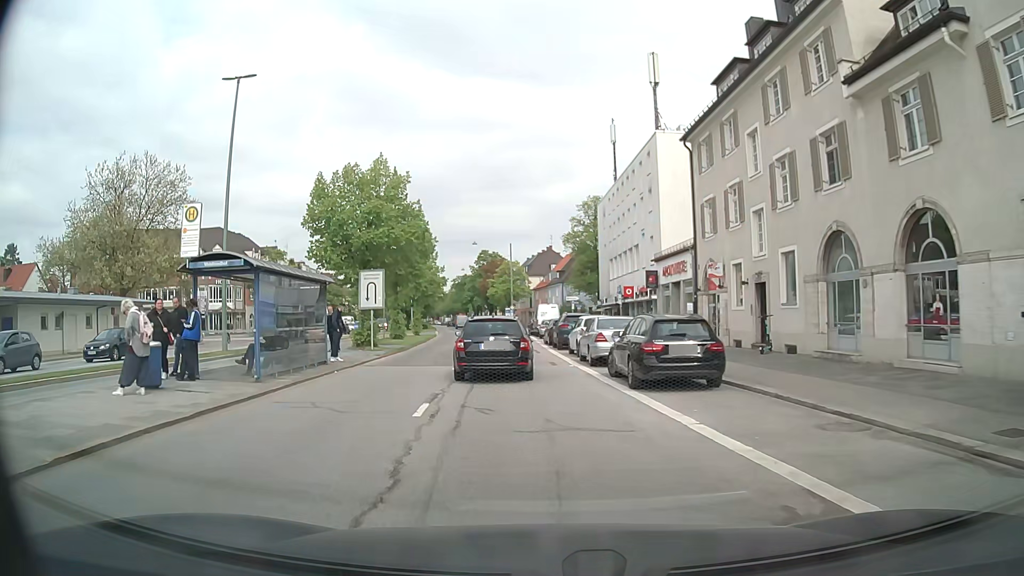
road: secondary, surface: asphalt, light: Day
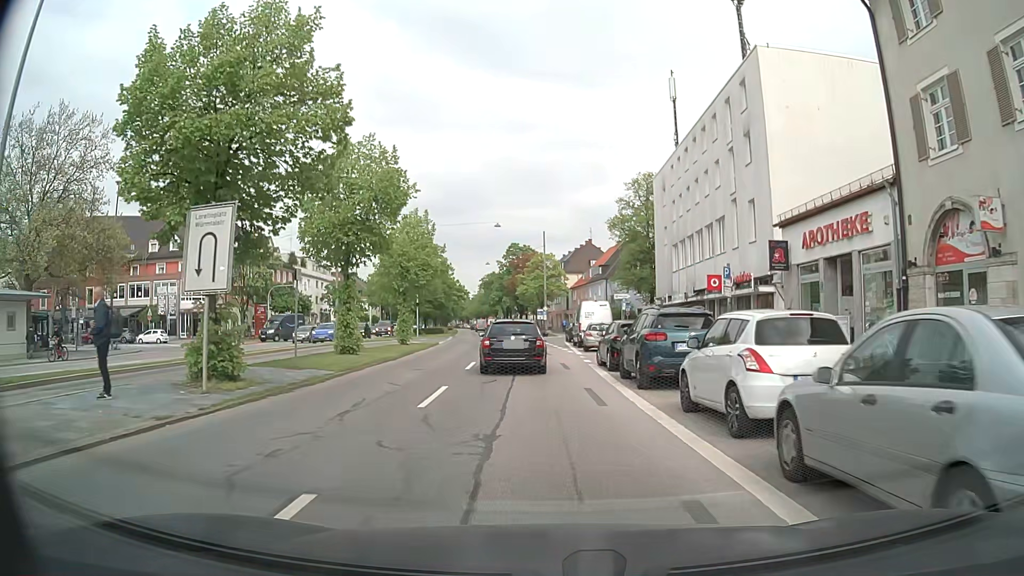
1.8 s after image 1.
(-0.7, +16.9) m; -3°
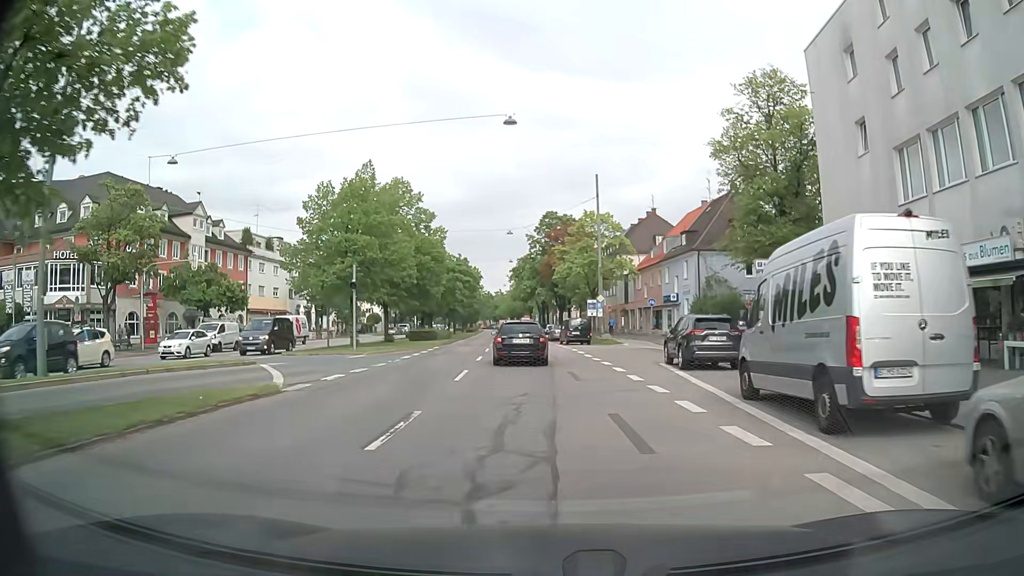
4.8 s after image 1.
(-0.9, +31.4) m; -2°
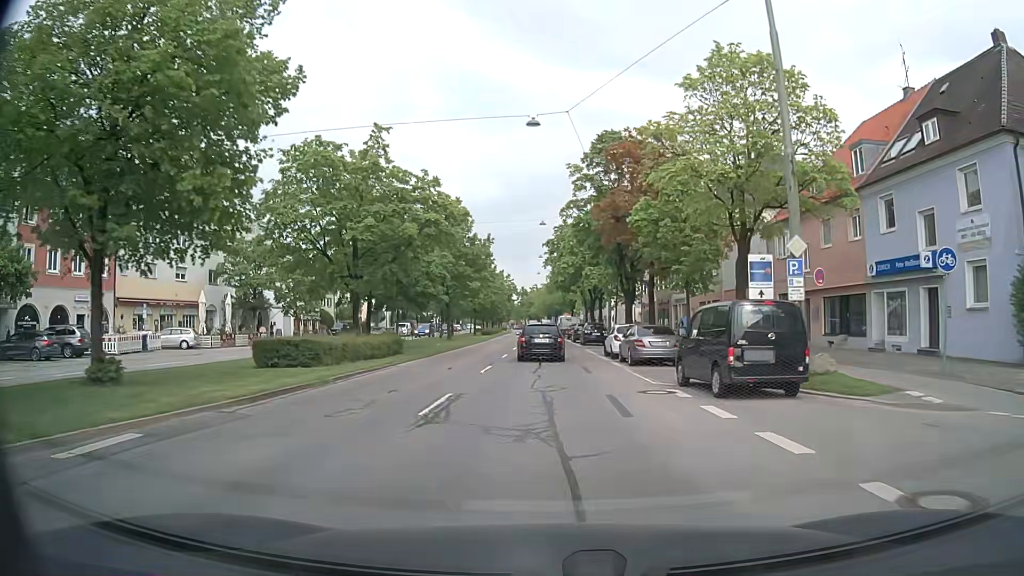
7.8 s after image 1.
(-1.6, +33.9) m; -4°
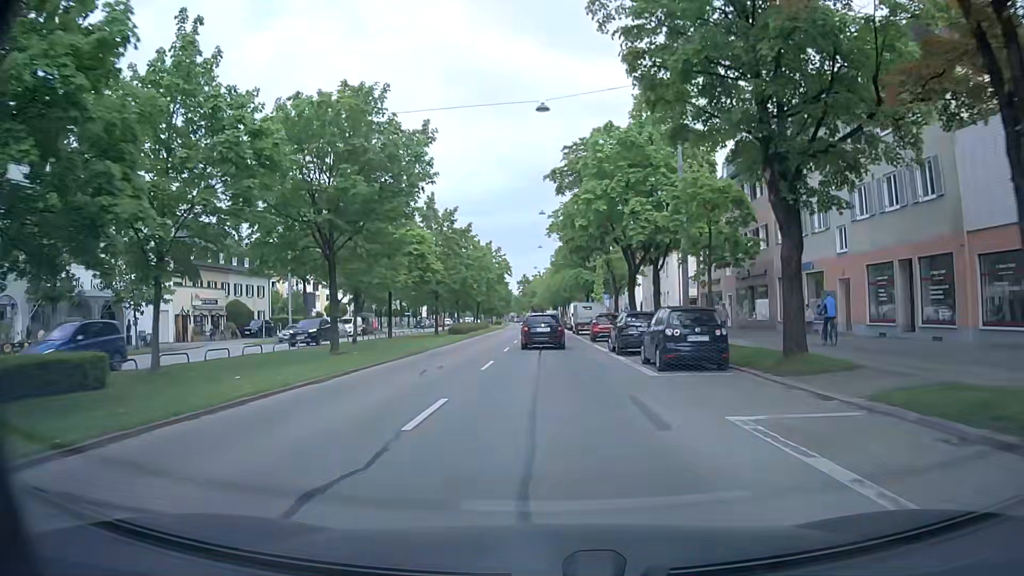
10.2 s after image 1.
(-0.3, +29.6) m; -1°
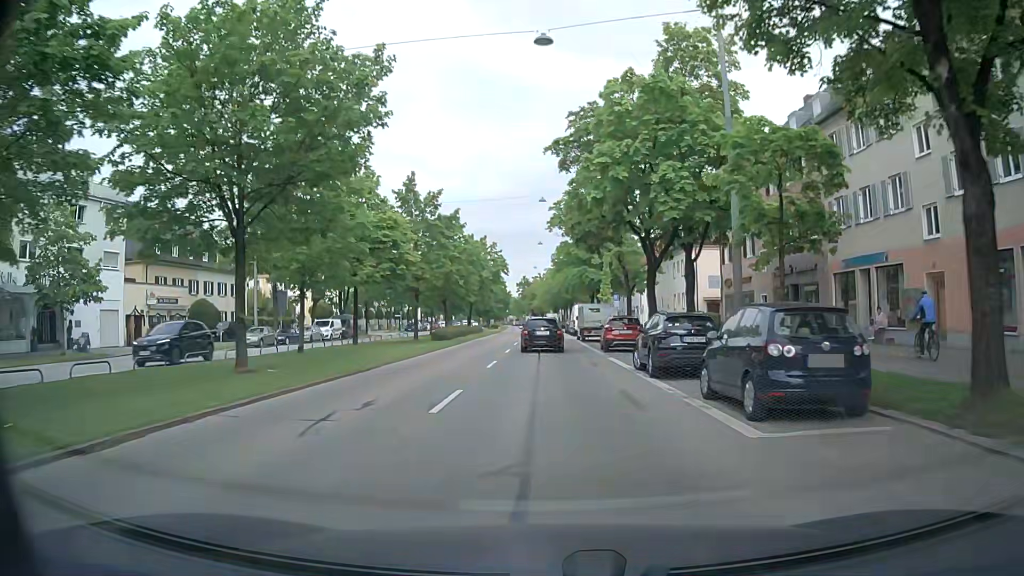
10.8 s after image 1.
(0.0, +7.5) m; 0°
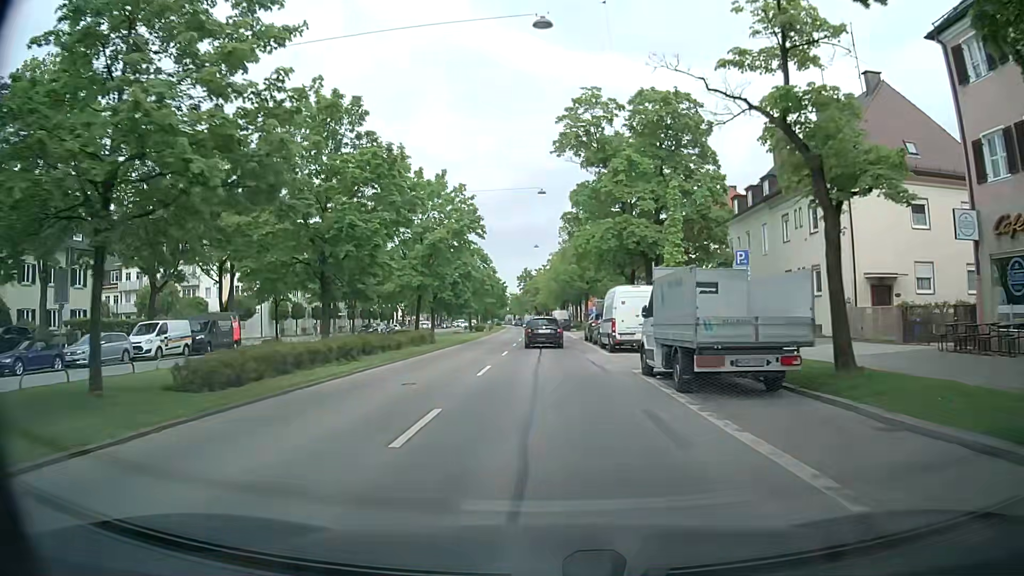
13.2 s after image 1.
(-0.3, +30.1) m; -1°
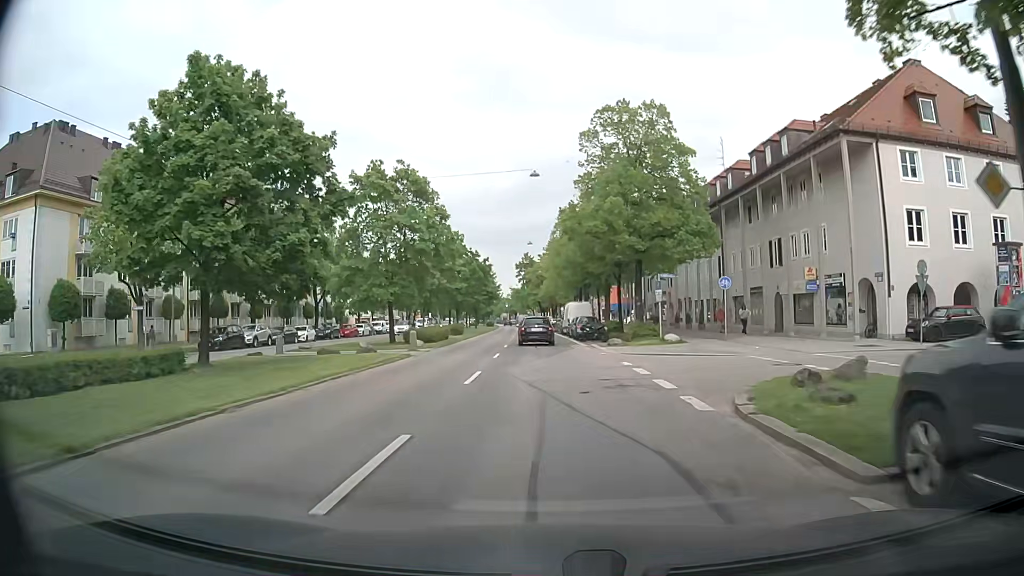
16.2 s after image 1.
(-0.3, +39.1) m; -2°
(0, +10) (0, +20) (0, +30) (0, +40) (0, +50) (0, +60) (0, +70) (-1, +80) (-1, +90) (-1, +100) m
